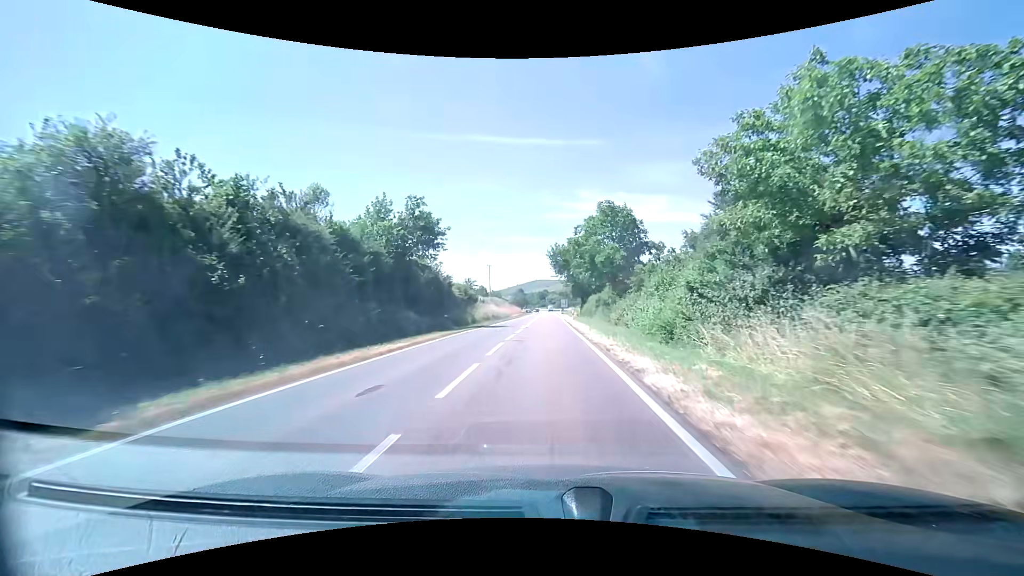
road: primary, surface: asphalt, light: Day
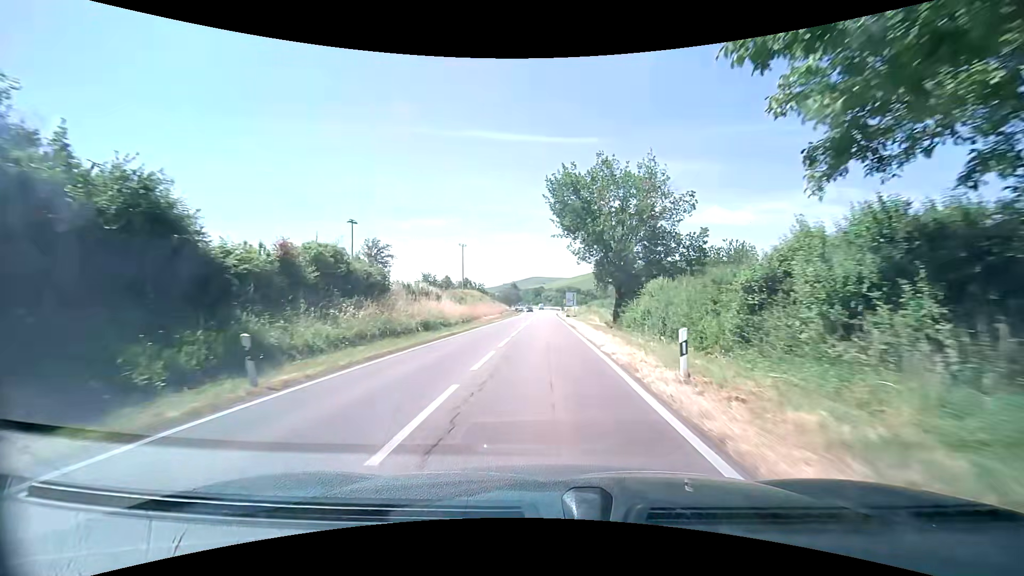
(+0.2, +38.8) m; +1°
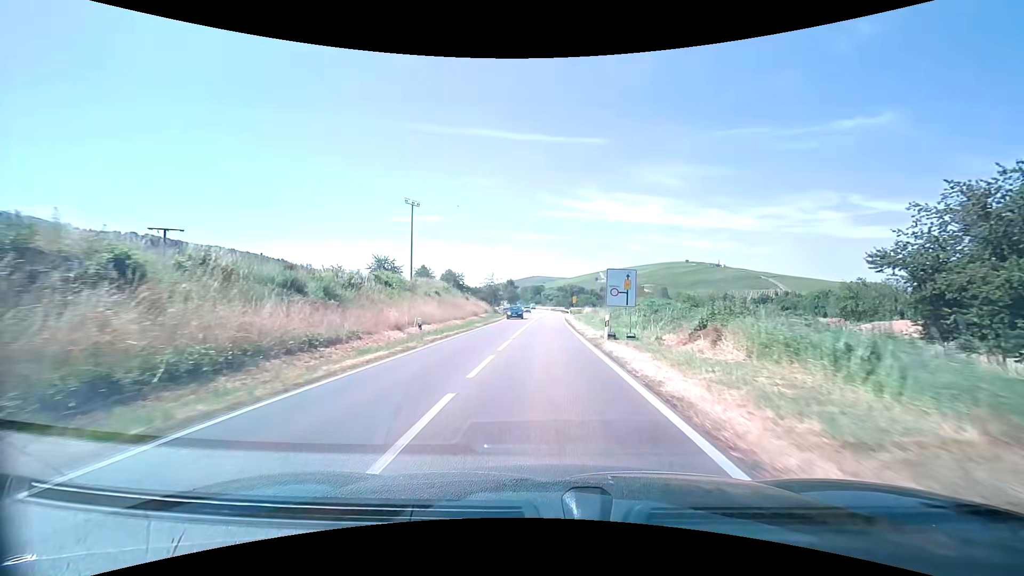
(-0.2, +37.8) m; 0°
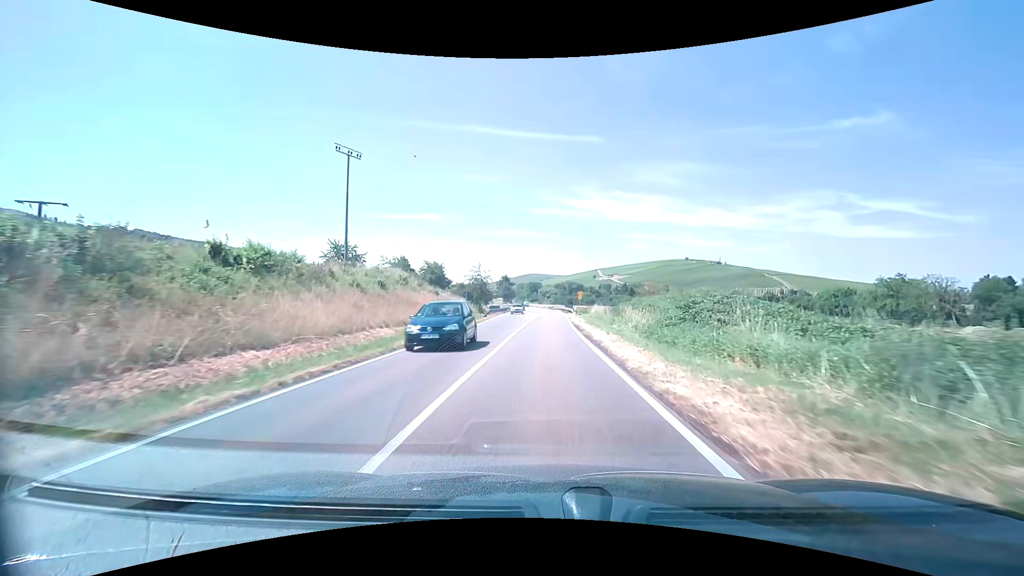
(-0.1, +18.5) m; 0°
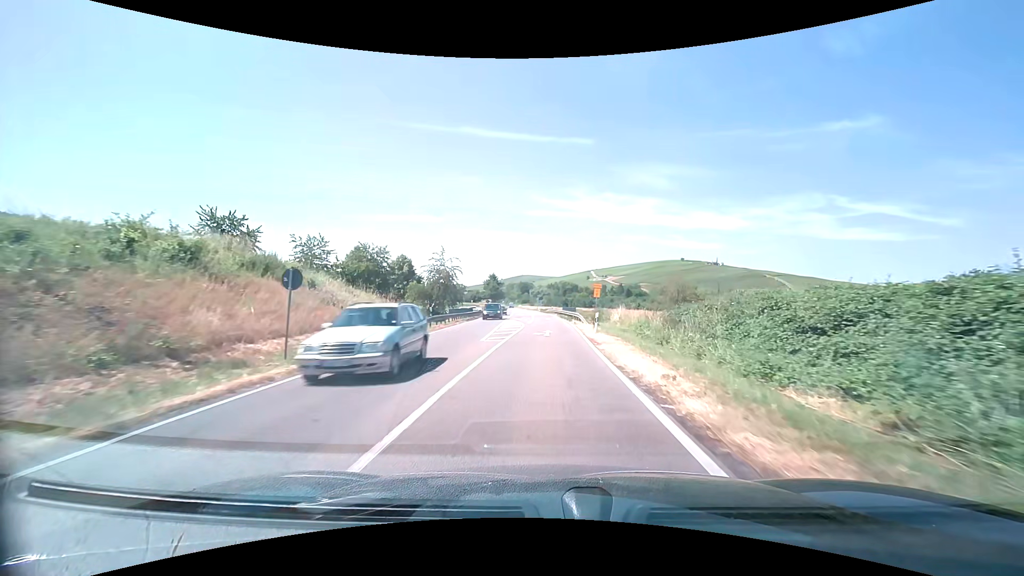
(+0.2, +27.1) m; +1°
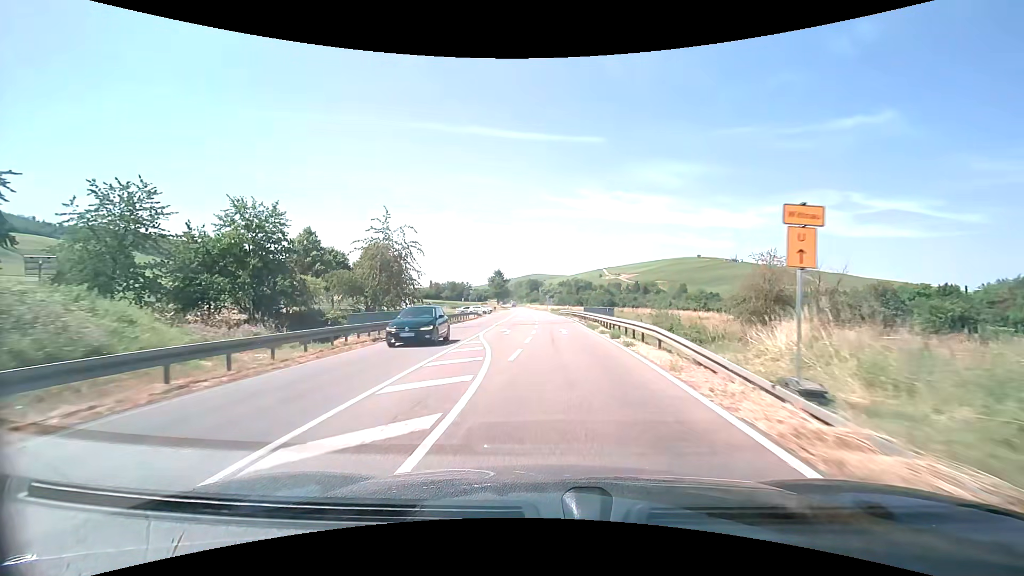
(-0.1, +26.2) m; -1°
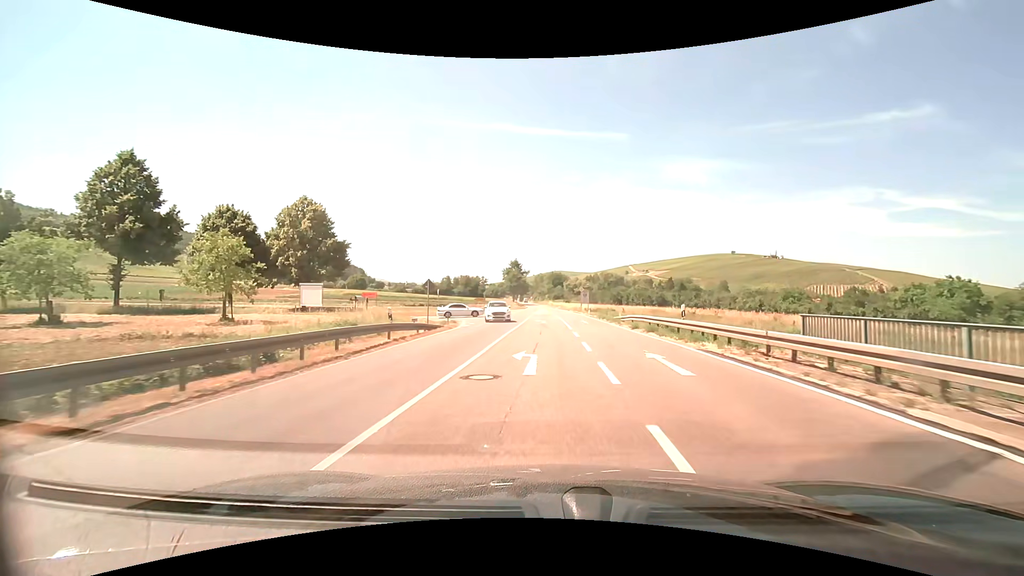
(-1.6, +39.4) m; -3°
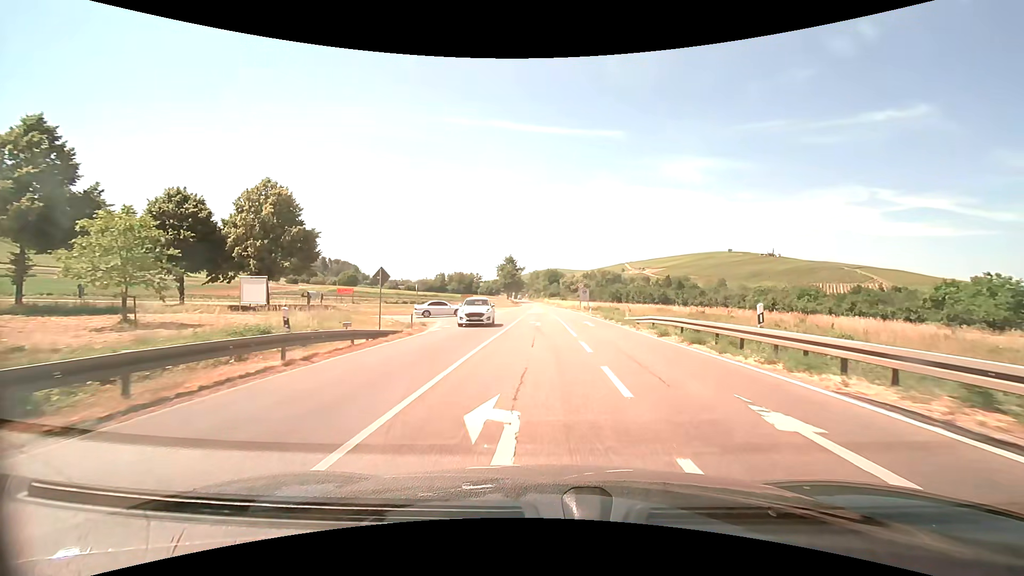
(+0.1, +7.1) m; +1°
(0, +10) (0, +20) (0, +30) (-1, +40) (-7, +48) (-16, +49) (-26, +47) (-36, +44) (-45, +40) (-54, +37) m
